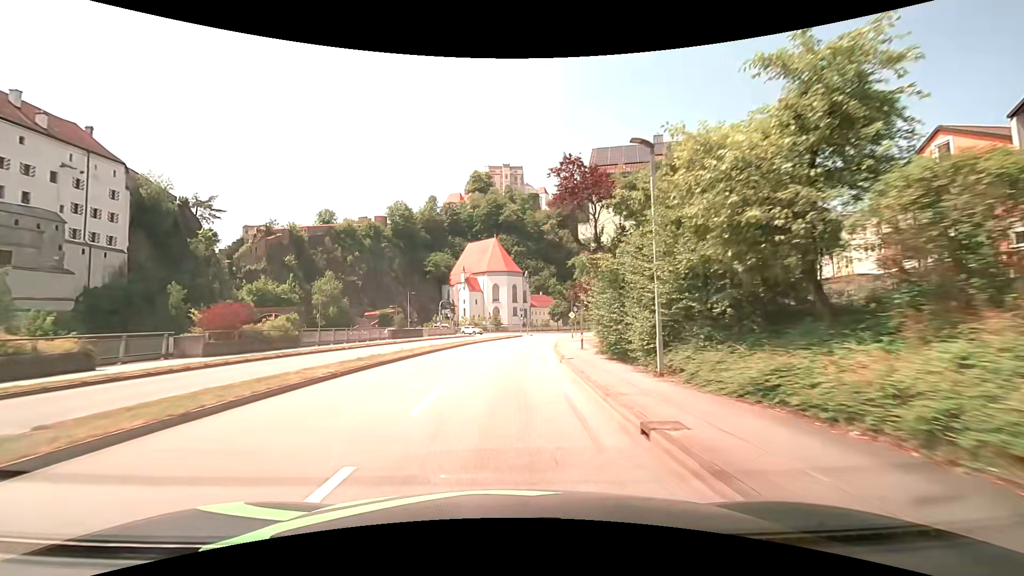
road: primary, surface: asphalt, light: Day
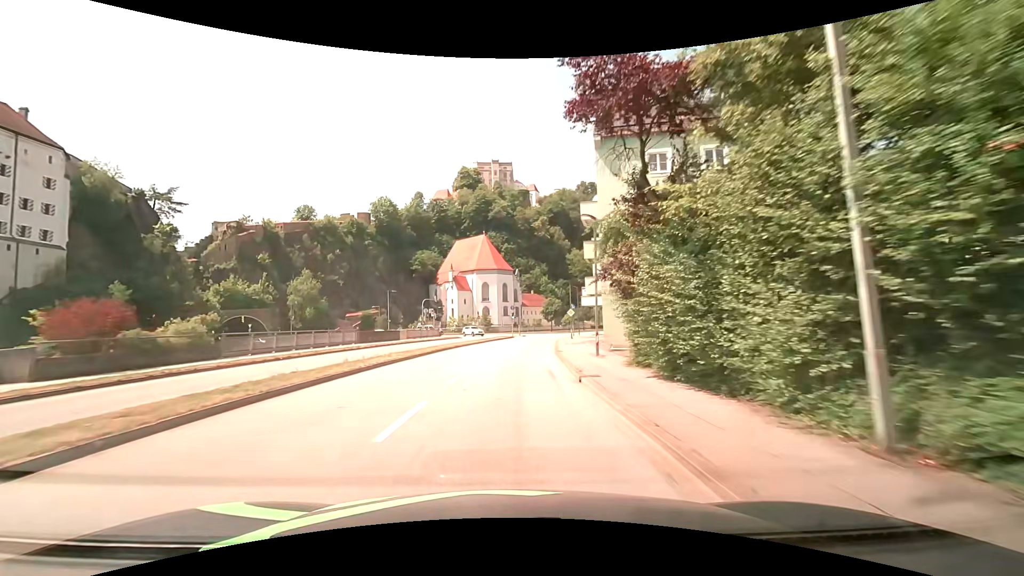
(0.0, +7.7) m; +1°
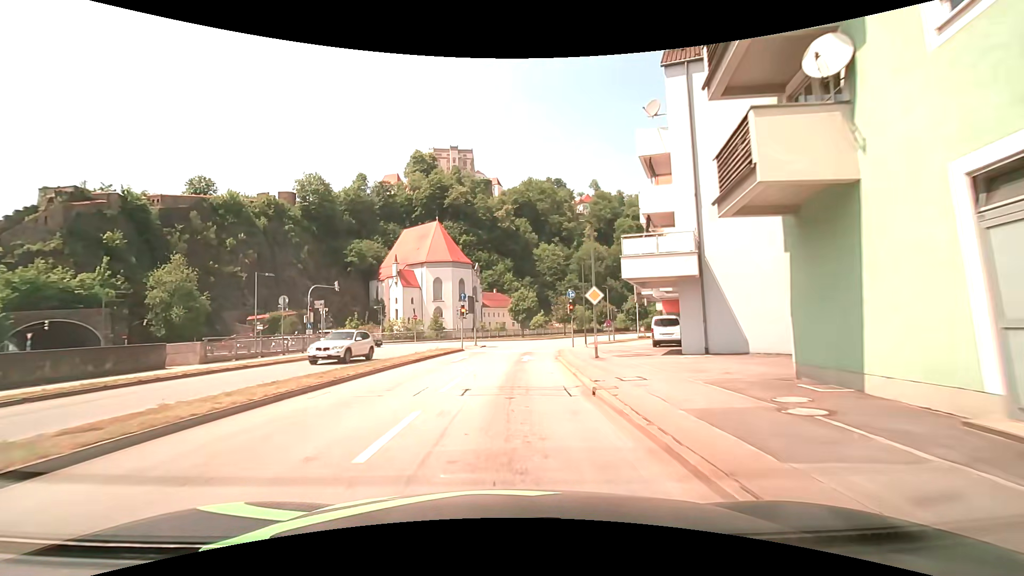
(+1.0, +30.6) m; +4°
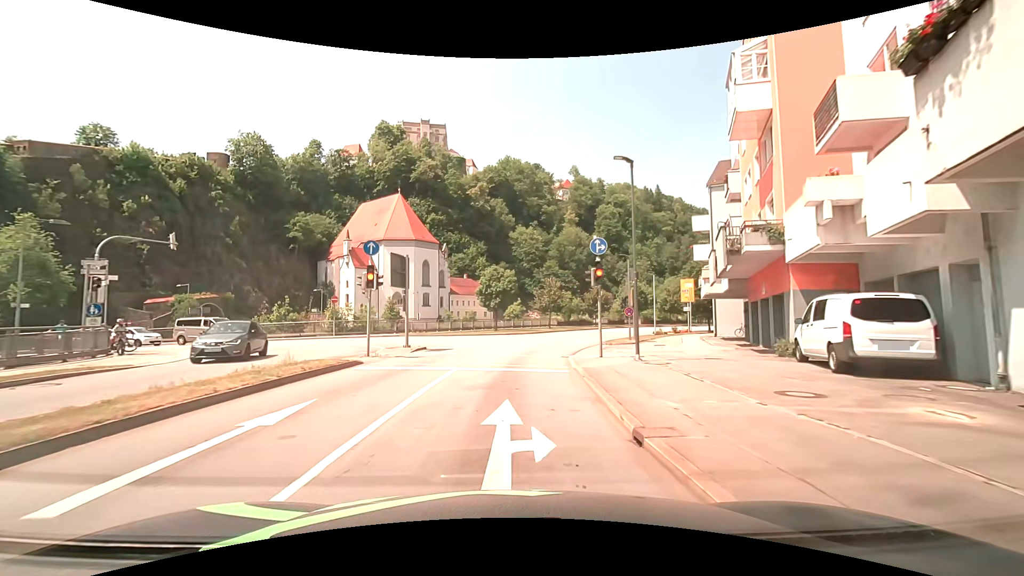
(+0.4, +18.9) m; +3°
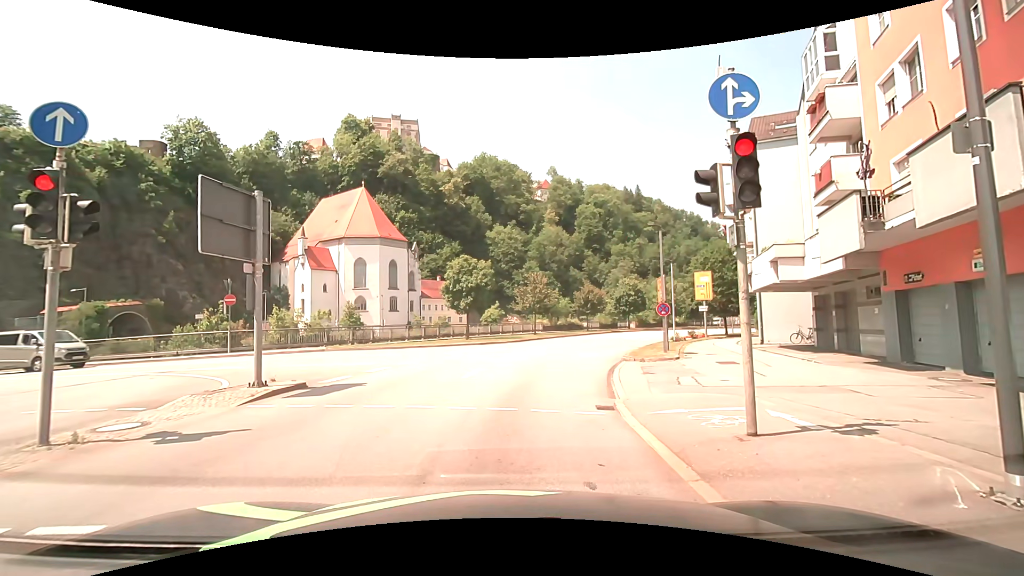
(+0.2, +10.9) m; +4°
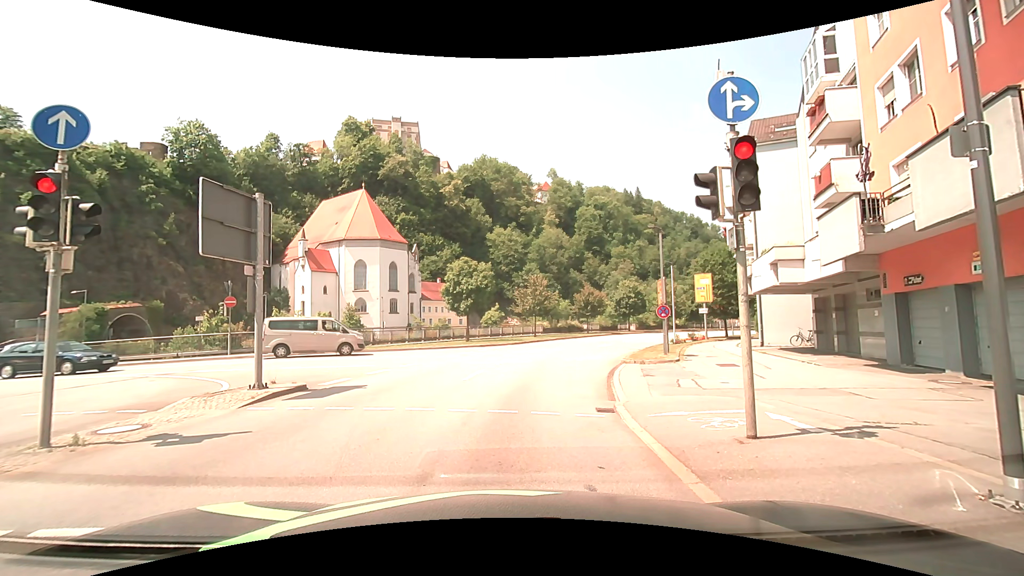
(0.0, +0.1) m; 0°
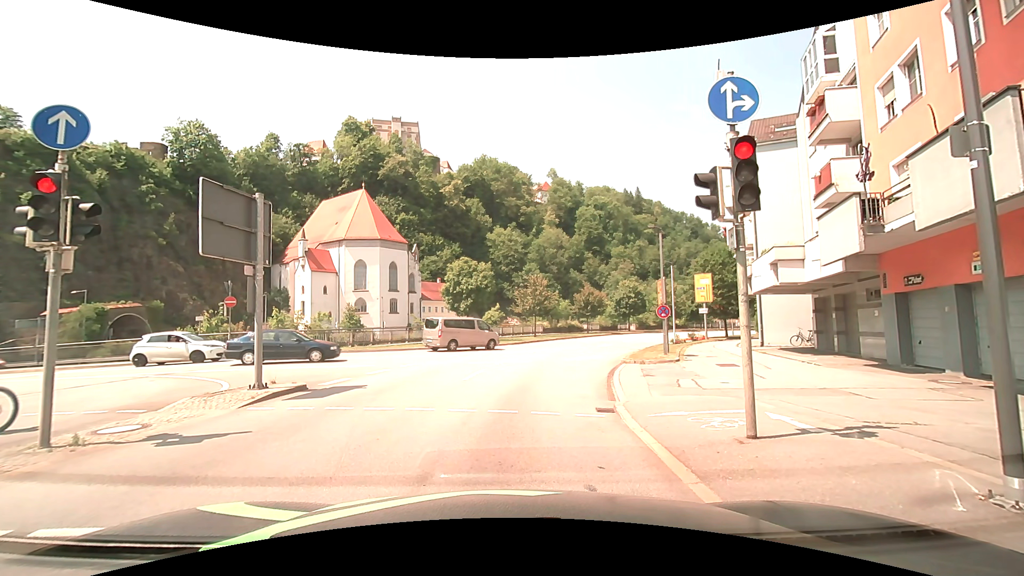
(0.0, 0.0) m; 0°
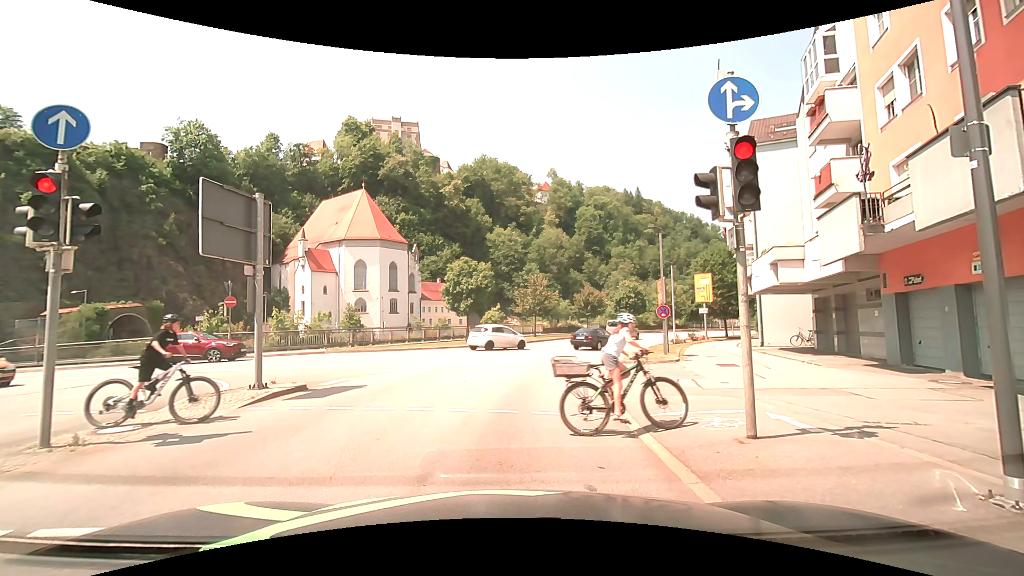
(0.0, 0.0) m; 0°
